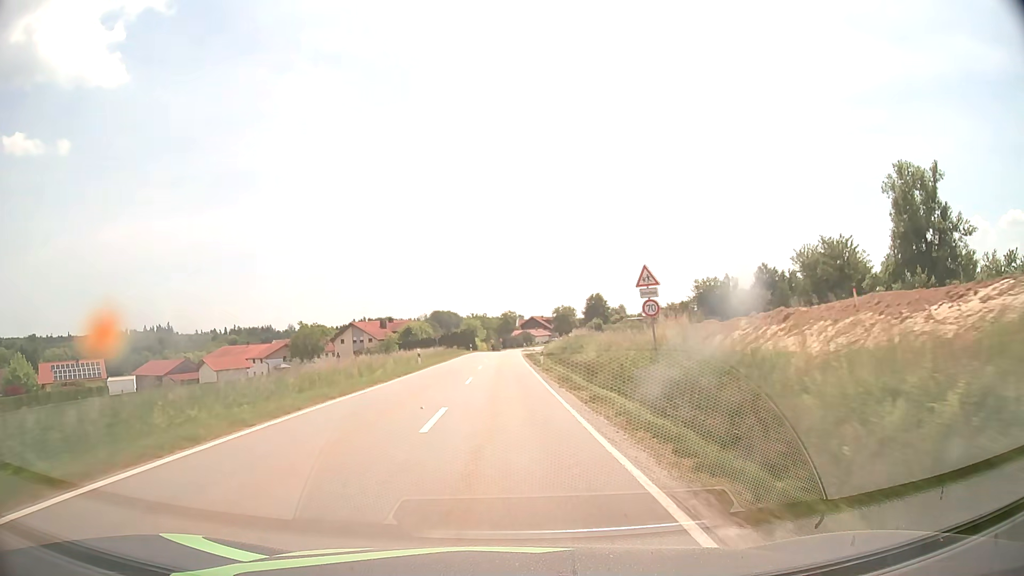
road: tertiary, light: Day
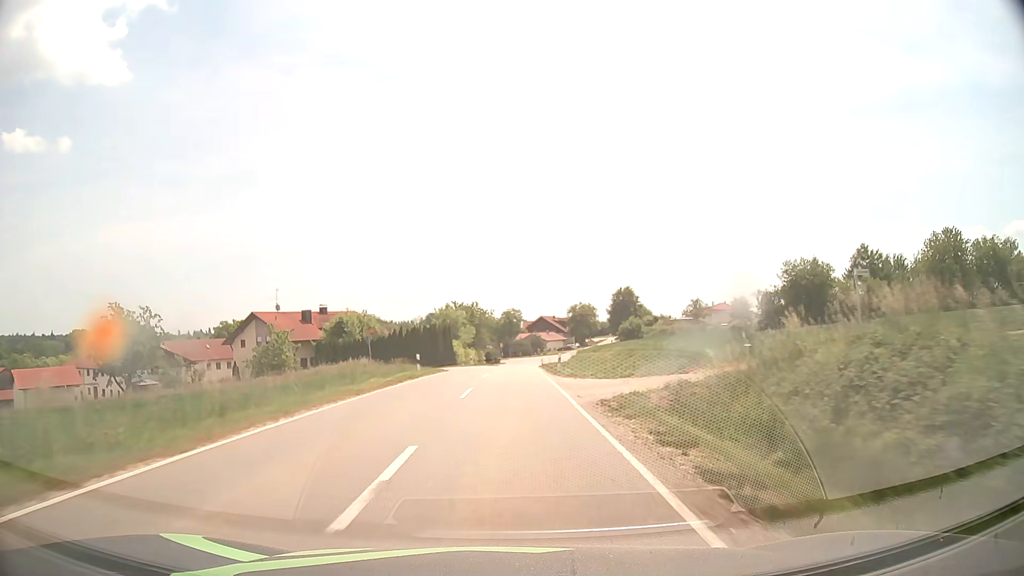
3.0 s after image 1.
(-0.3, +53.8) m; 0°
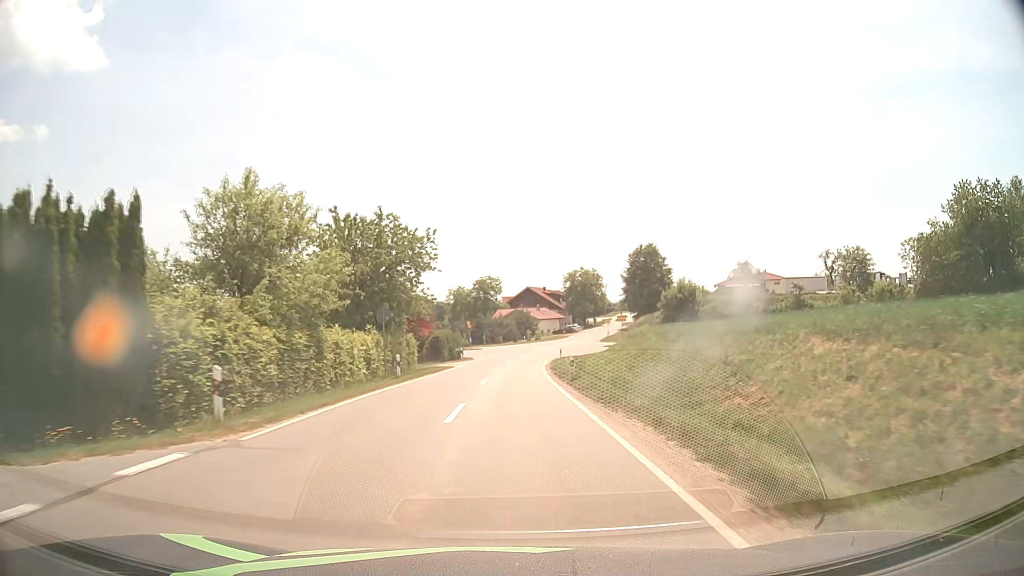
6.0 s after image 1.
(+0.7, +53.8) m; +2°
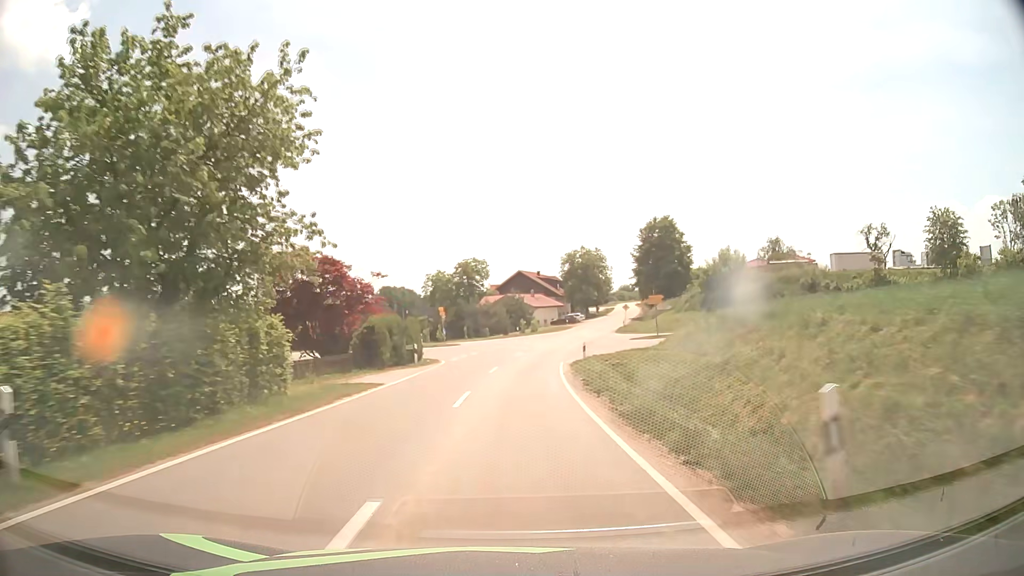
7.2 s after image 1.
(+0.1, +21.8) m; +1°
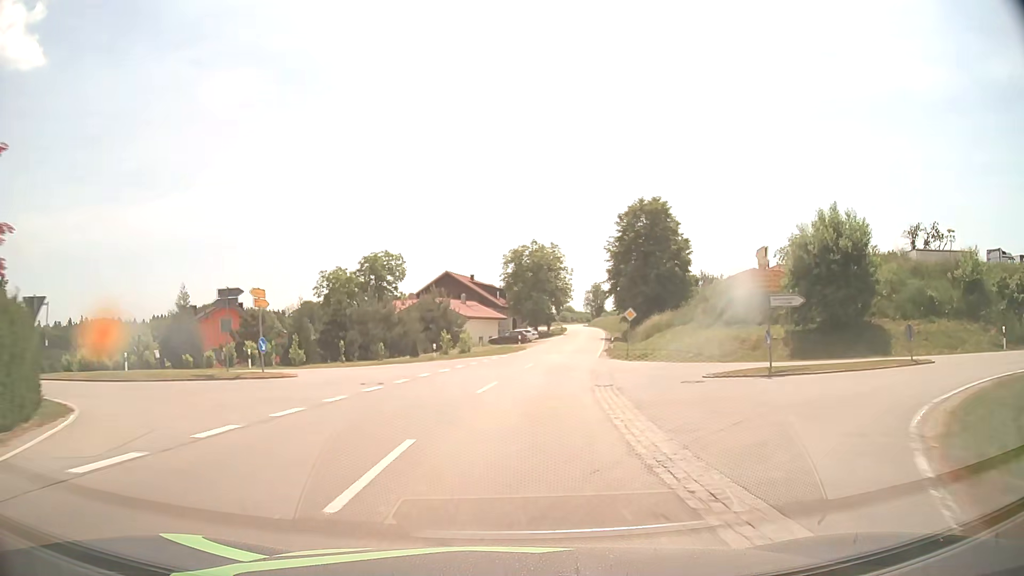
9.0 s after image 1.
(+1.0, +32.5) m; +5°
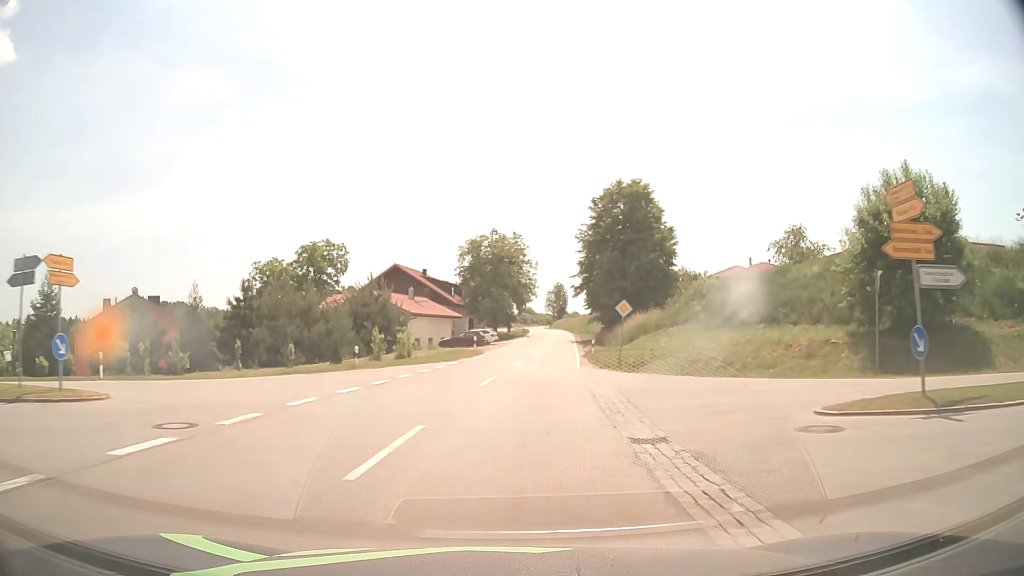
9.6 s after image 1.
(+0.3, +10.7) m; +4°
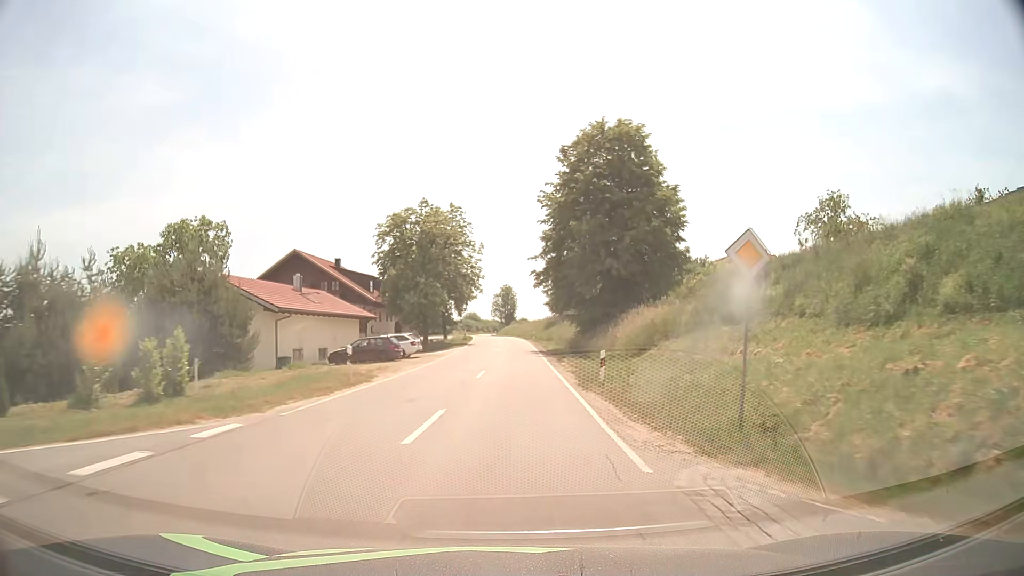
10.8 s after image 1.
(+1.0, +21.3) m; +5°
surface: asphalt
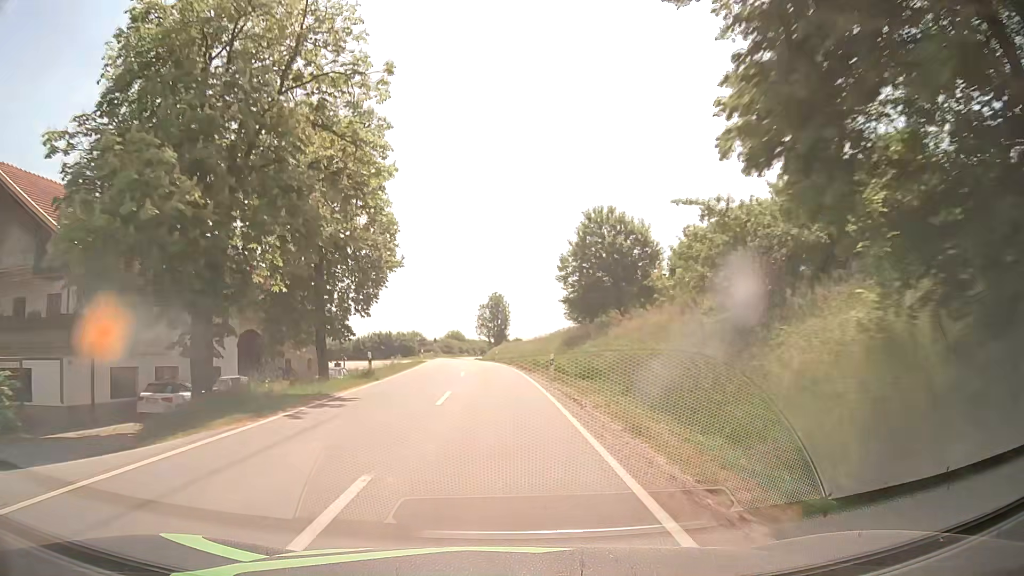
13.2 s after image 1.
(+0.9, +42.4) m; +1°
(0, +10) (0, +20) (0, +30) (-1, +40) (-2, +50) (-2, +60) (-3, +70) (-4, +80) (-5, +90) (-6, +100) m
